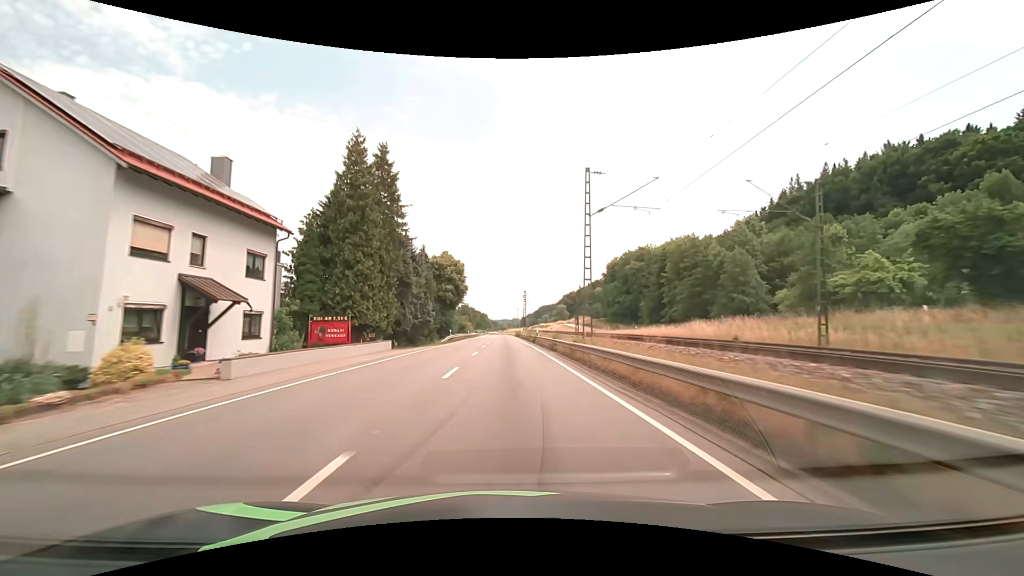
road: primary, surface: asphalt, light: Day
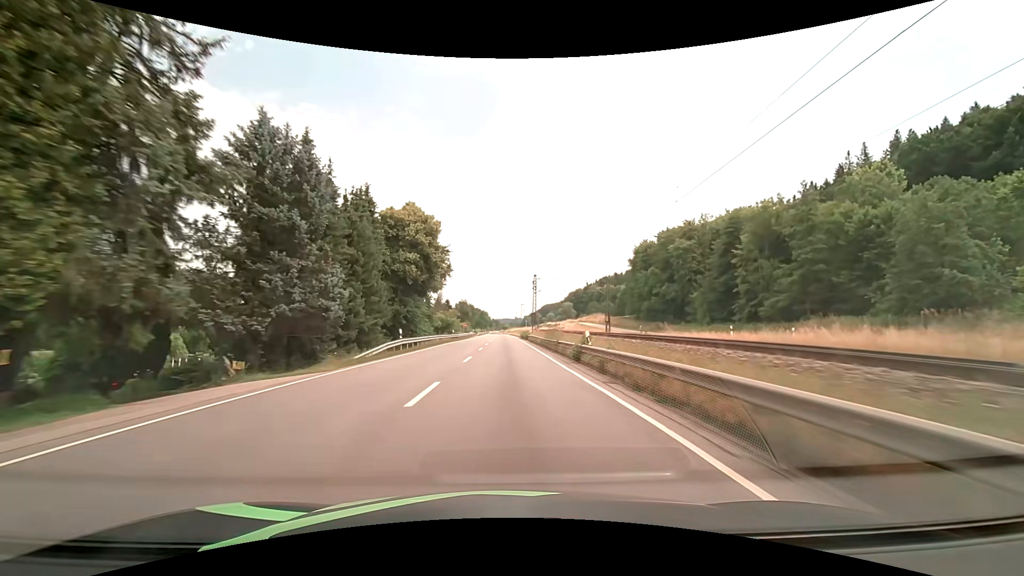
(0.0, +29.6) m; 0°
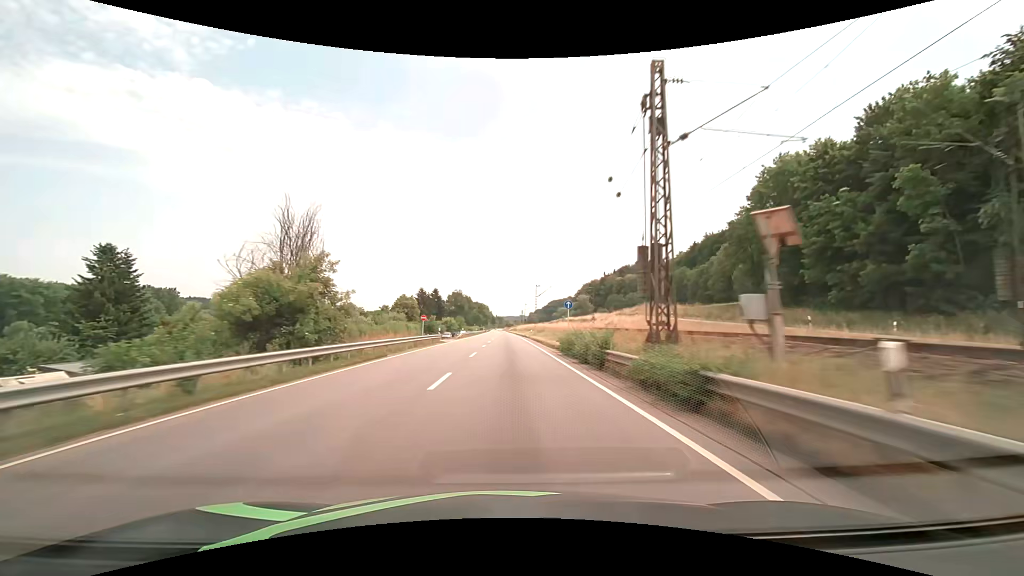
(-0.1, +58.9) m; 0°
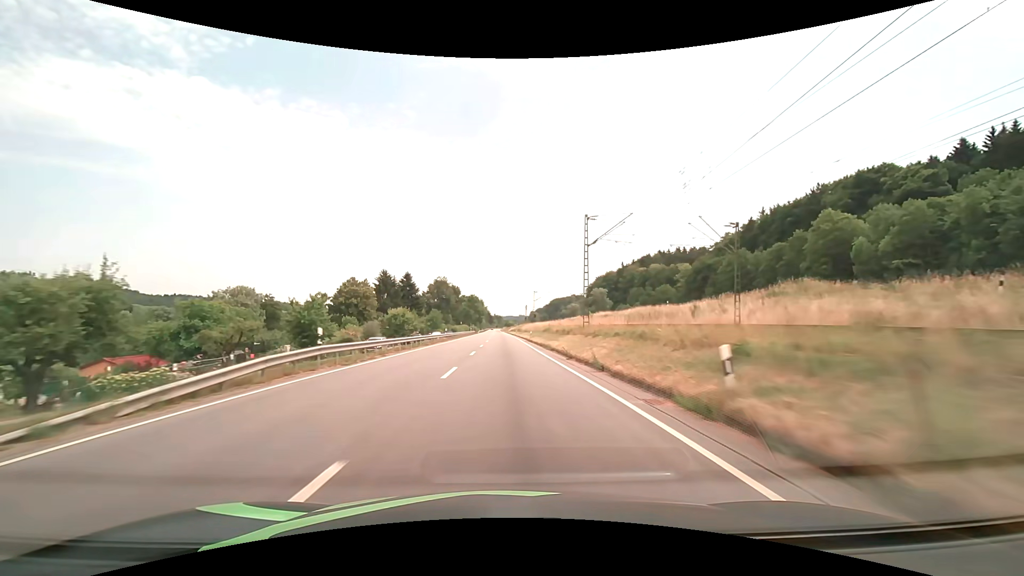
(0.0, +59.0) m; 0°
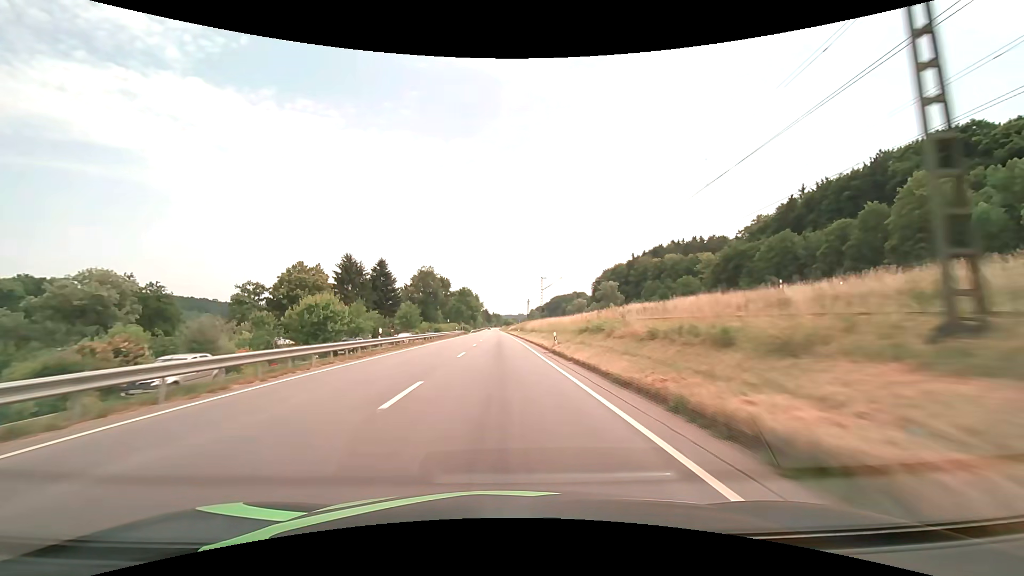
(+0.1, +29.5) m; 0°
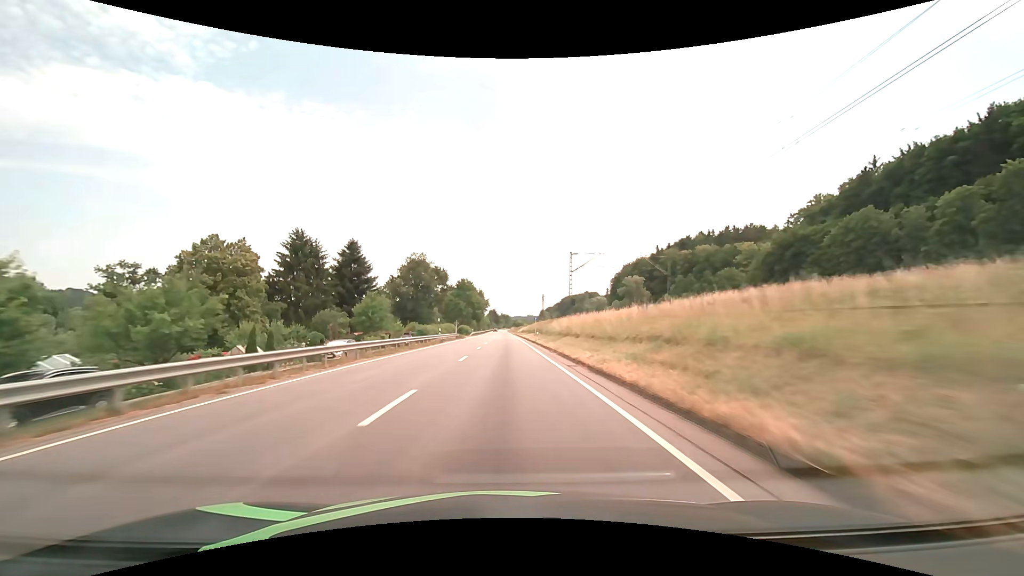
(-0.3, +29.4) m; -1°
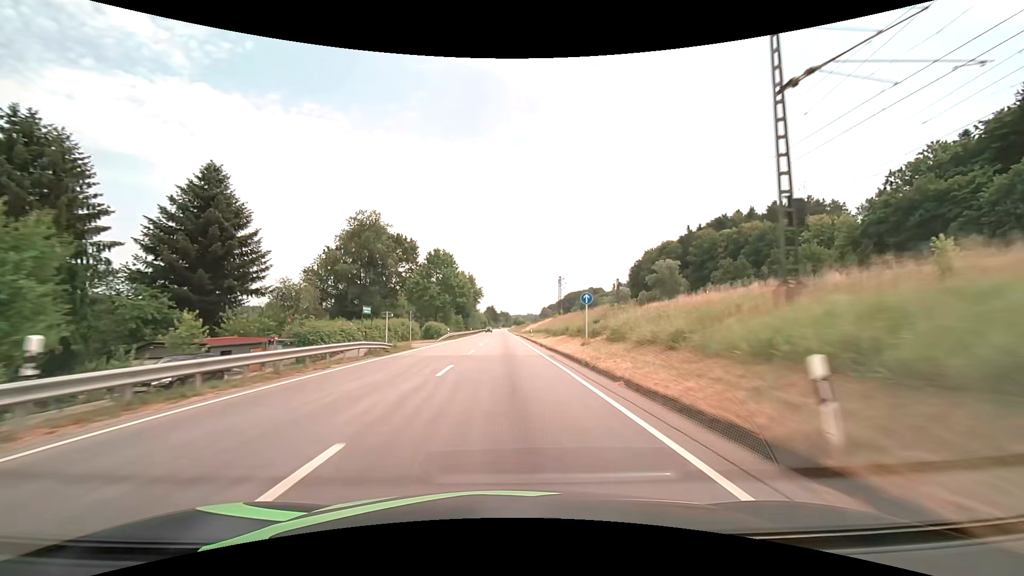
(-0.1, +44.1) m; 0°
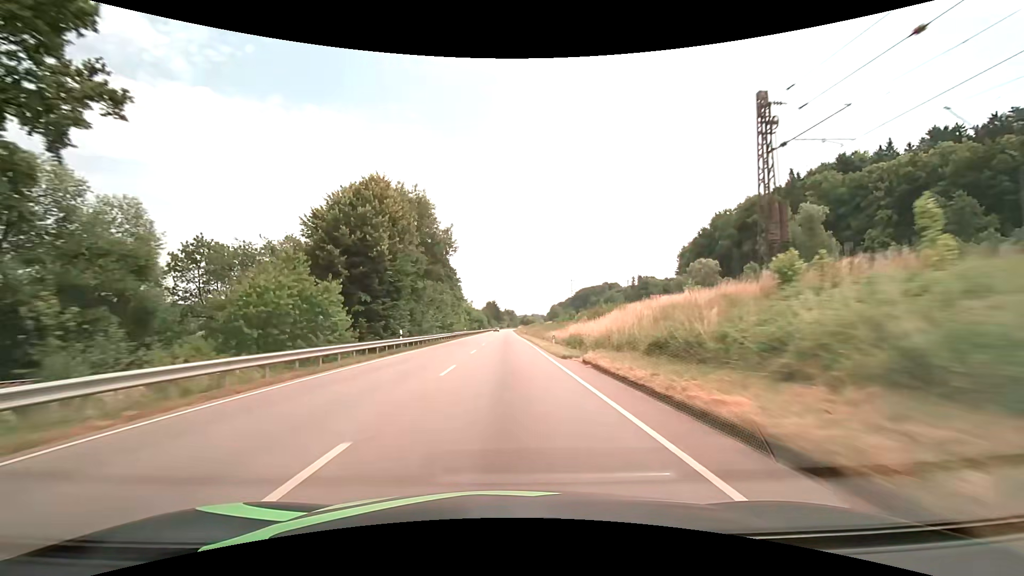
(-0.3, +73.3) m; 0°
(0, +10) (0, +20) (0, +30) (0, +40) (0, +50) (0, +60) (0, +70) (0, +80) (0, +90) (0, +100) m
